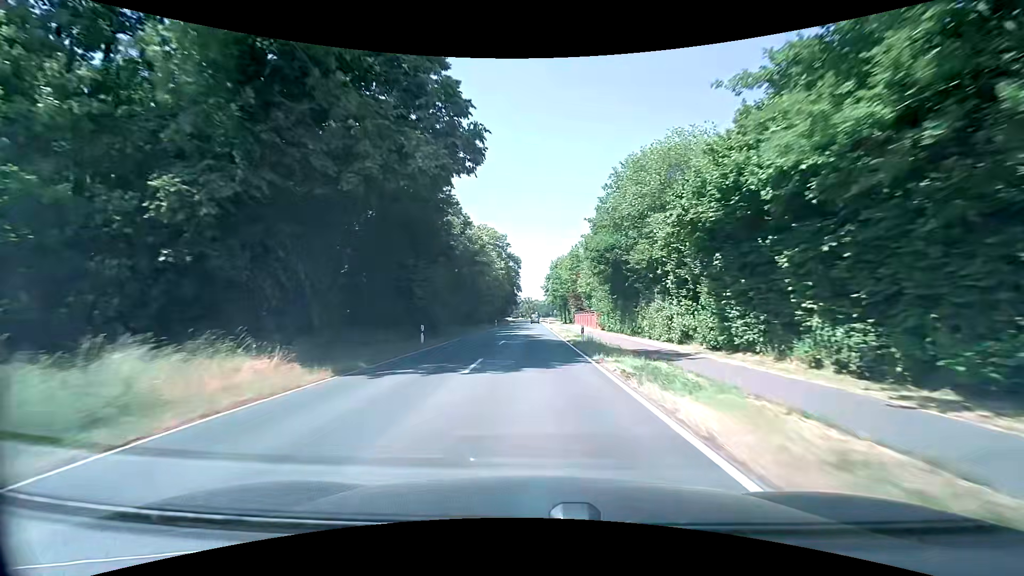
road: secondary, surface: asphalt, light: Day
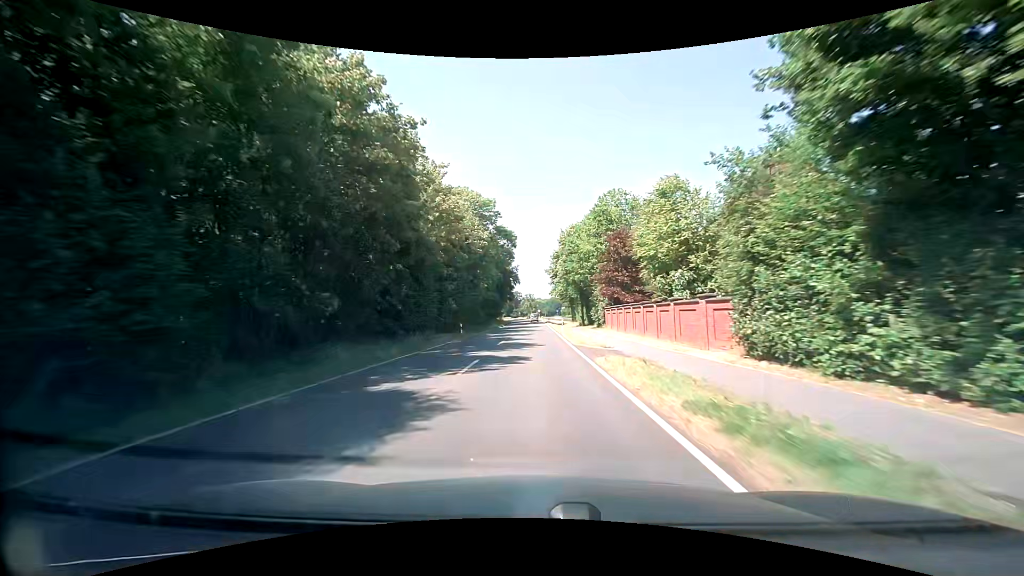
(+0.3, +36.5) m; 0°
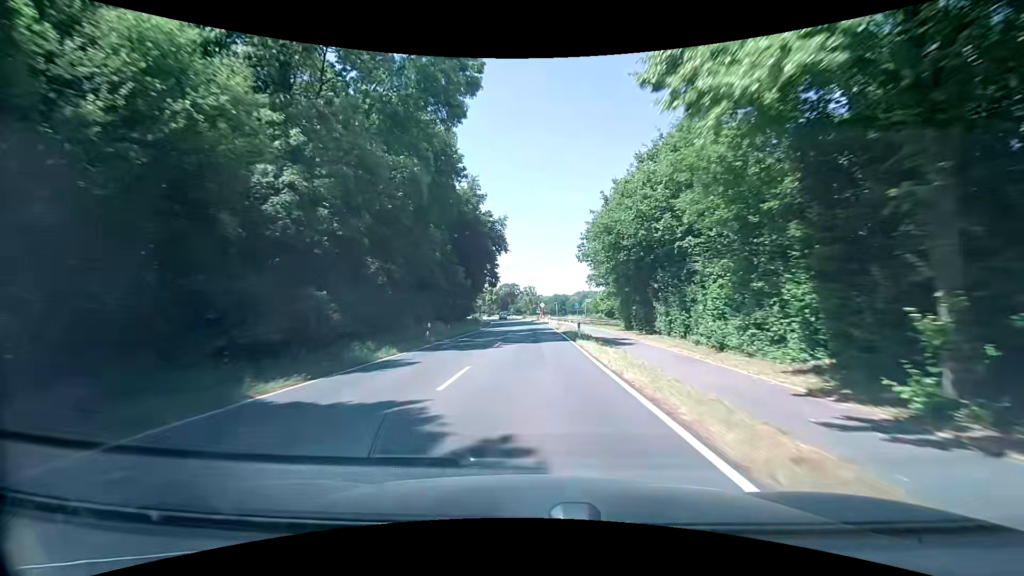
(+0.4, +62.7) m; 0°
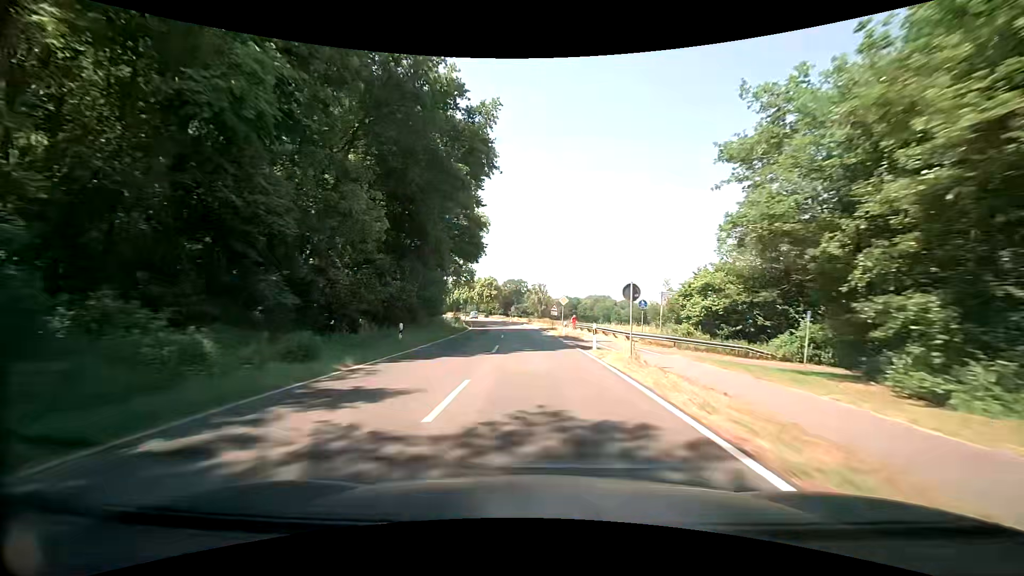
(-0.5, +38.2) m; -1°
(0, +10) (0, +20) (0, +30) (-1, +40) (-2, +50) (-3, +60) (-4, +70) (-5, +80) (-7, +90) (-9, +99) m
